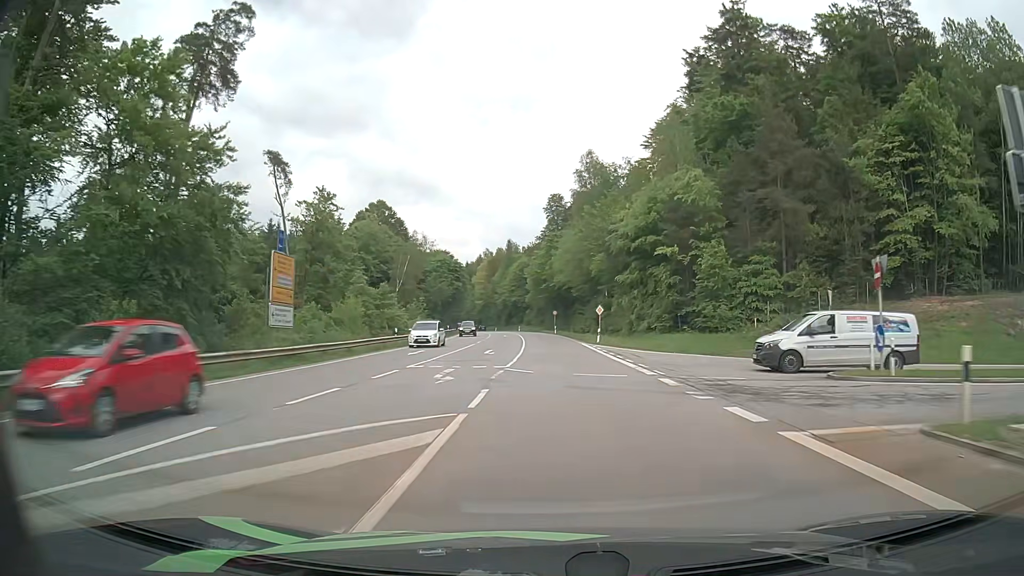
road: secondary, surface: asphalt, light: Day
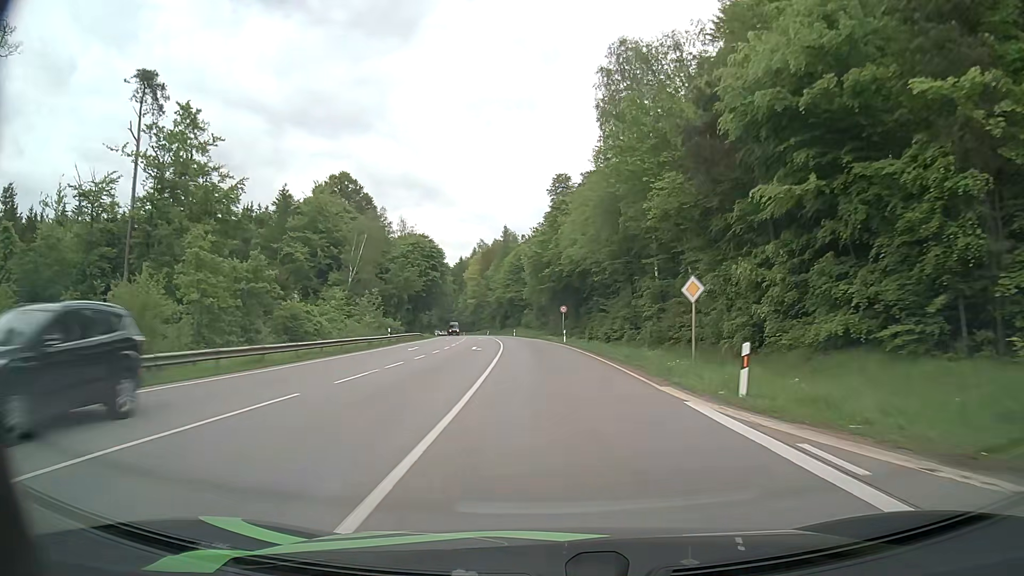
(-0.1, +33.8) m; 0°
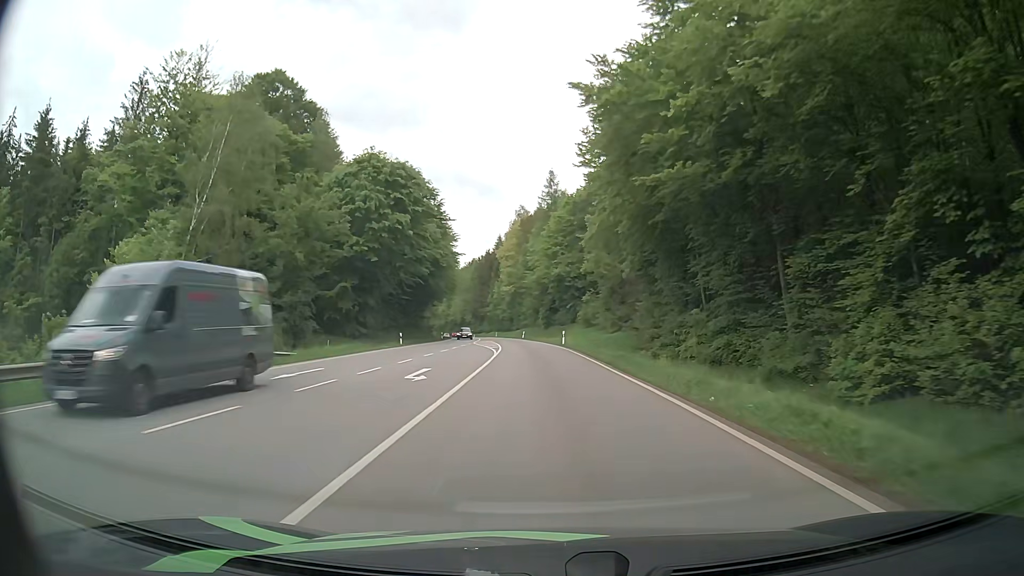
(-2.2, +56.5) m; -4°
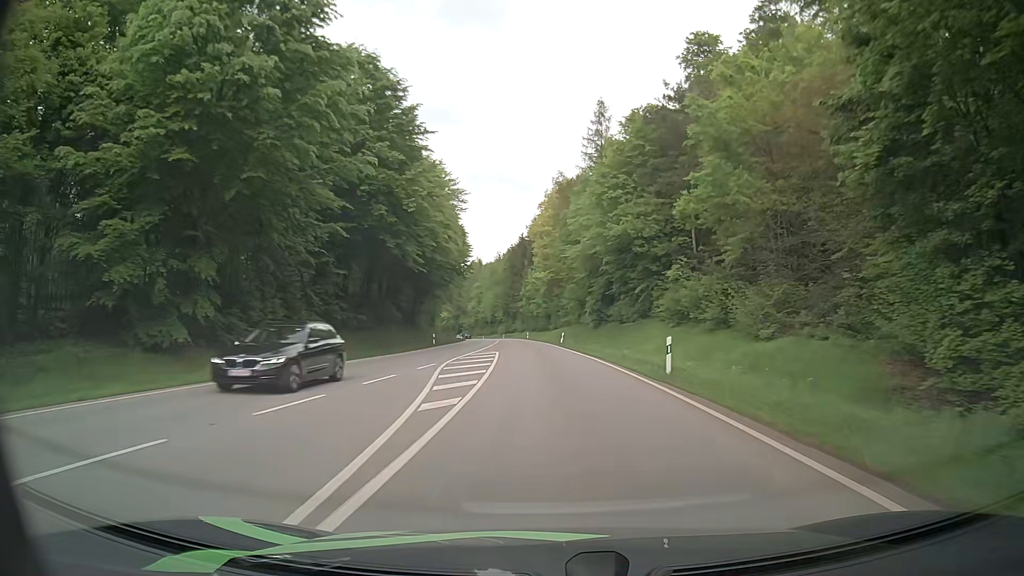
(-1.0, +33.5) m; -4°
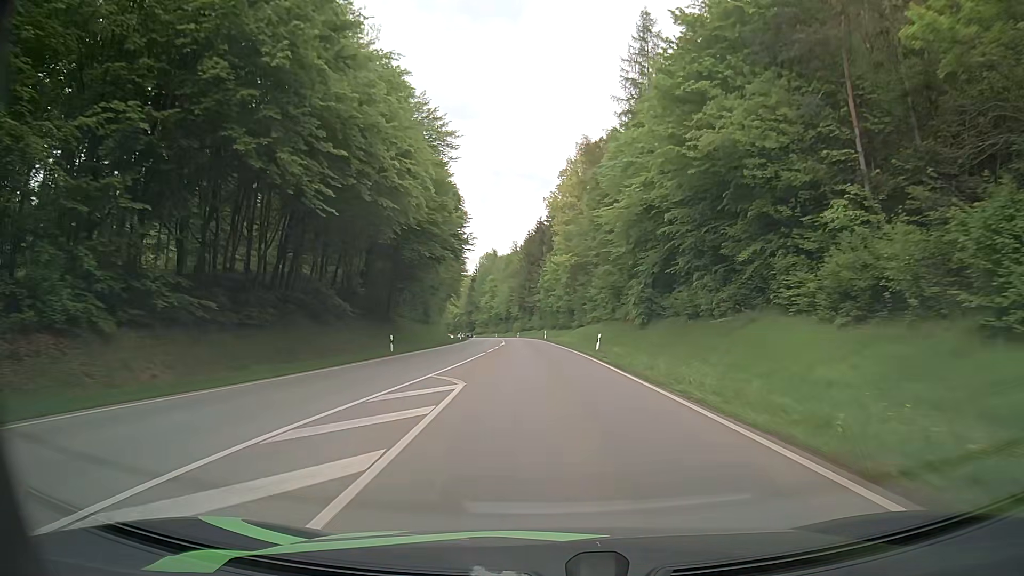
(-0.3, +22.2) m; -2°
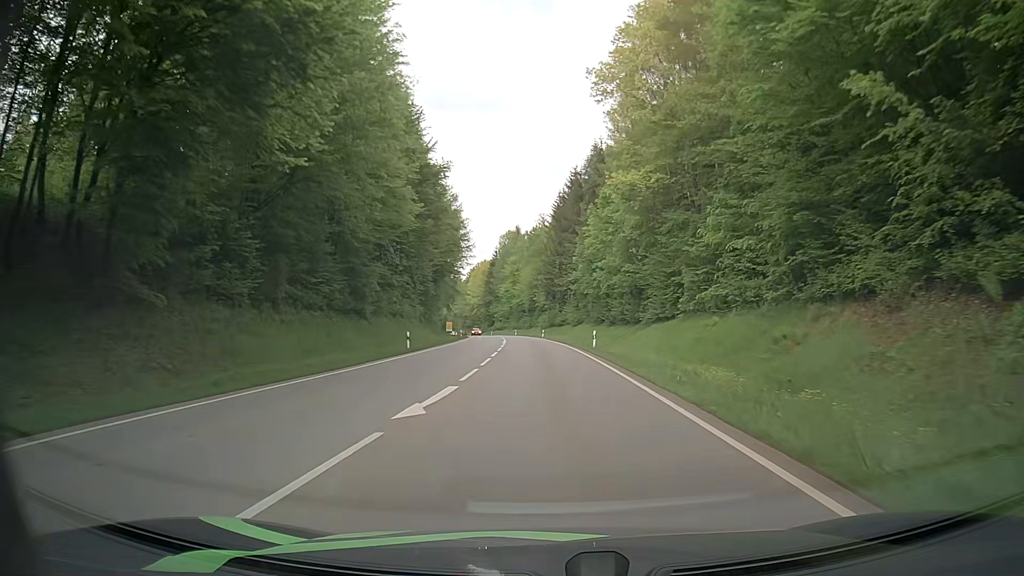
(-1.0, +44.3) m; -2°
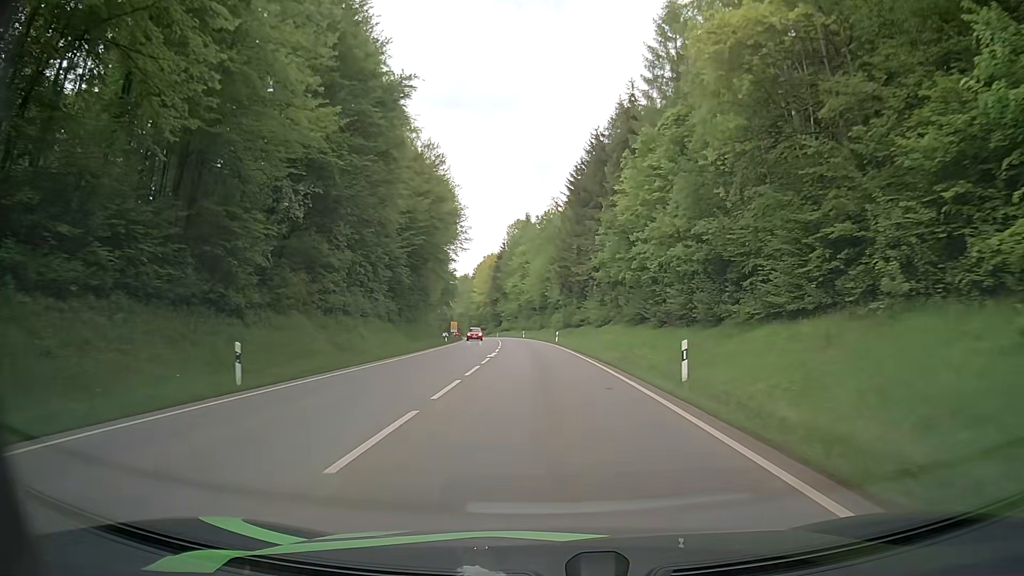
(-0.3, +22.2) m; -2°
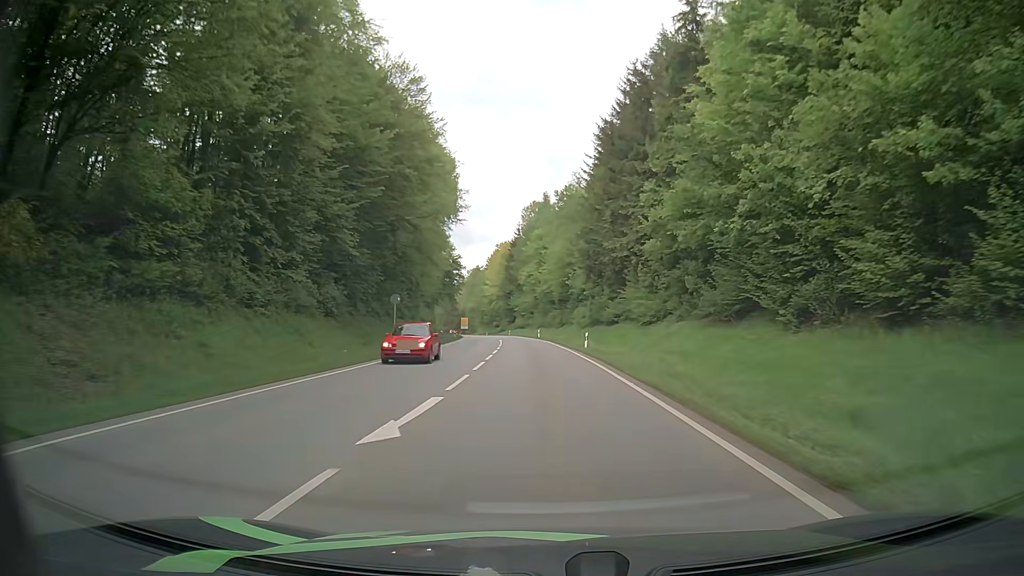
(-0.2, +22.1) m; -1°
(0, +10) (0, +20) (-1, +30) (-1, +40) (-2, +50) (-3, +60) (-3, +70) (-4, +80) (-5, +90) (-7, +100) m
